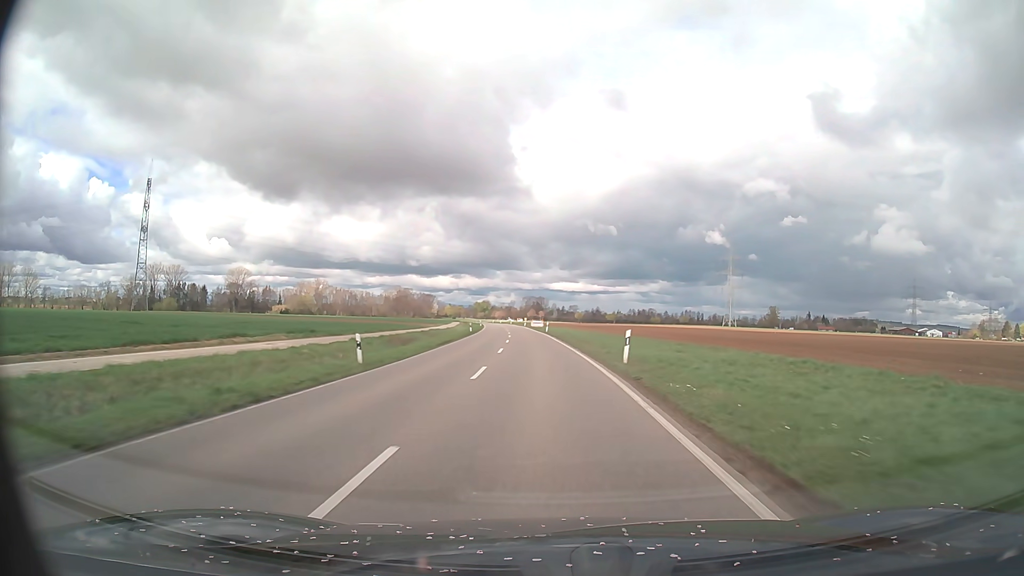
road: tertiary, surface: asphalt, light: Day
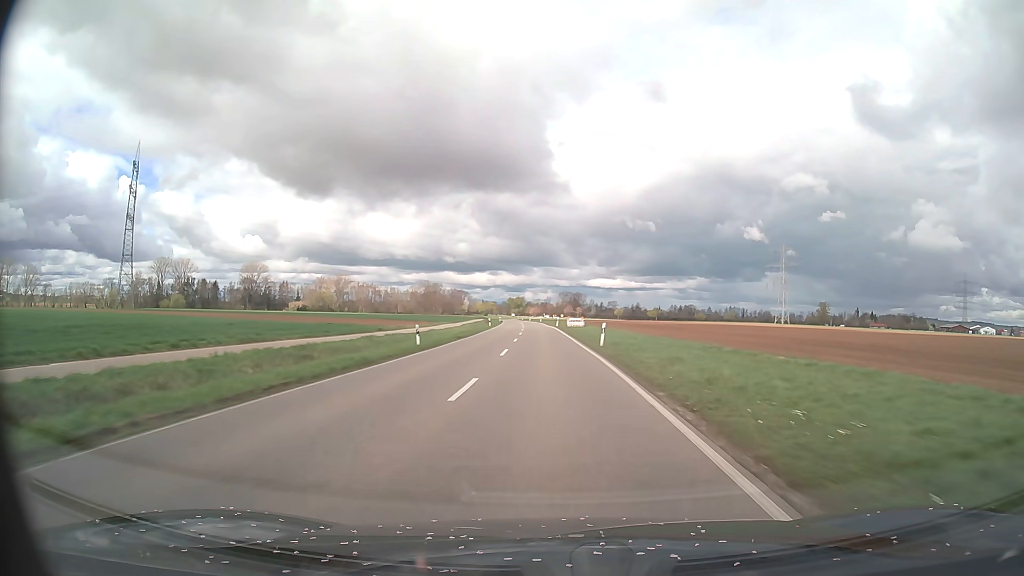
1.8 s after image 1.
(-1.1, +41.5) m; -3°
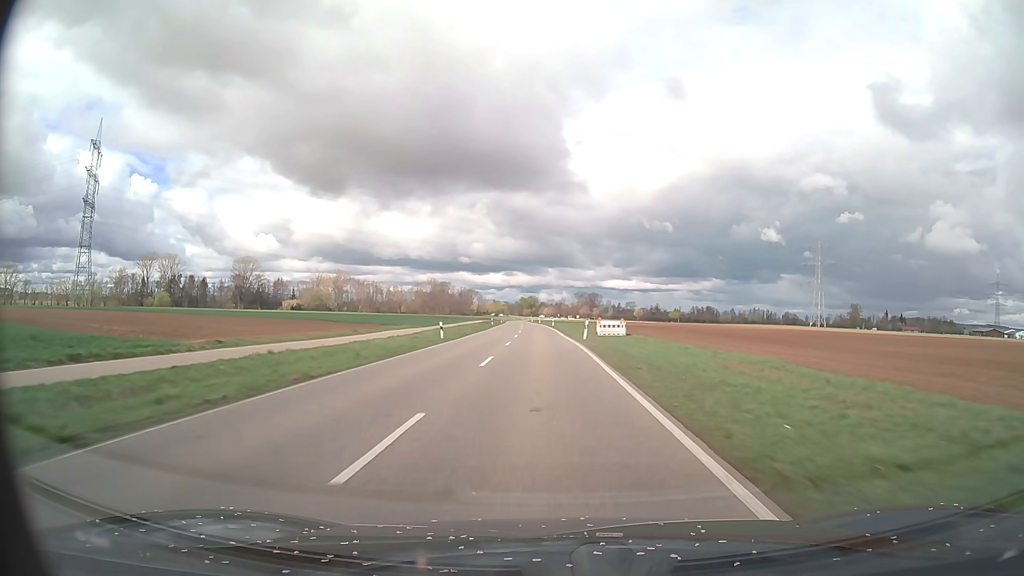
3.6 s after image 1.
(-0.6, +41.8) m; -1°
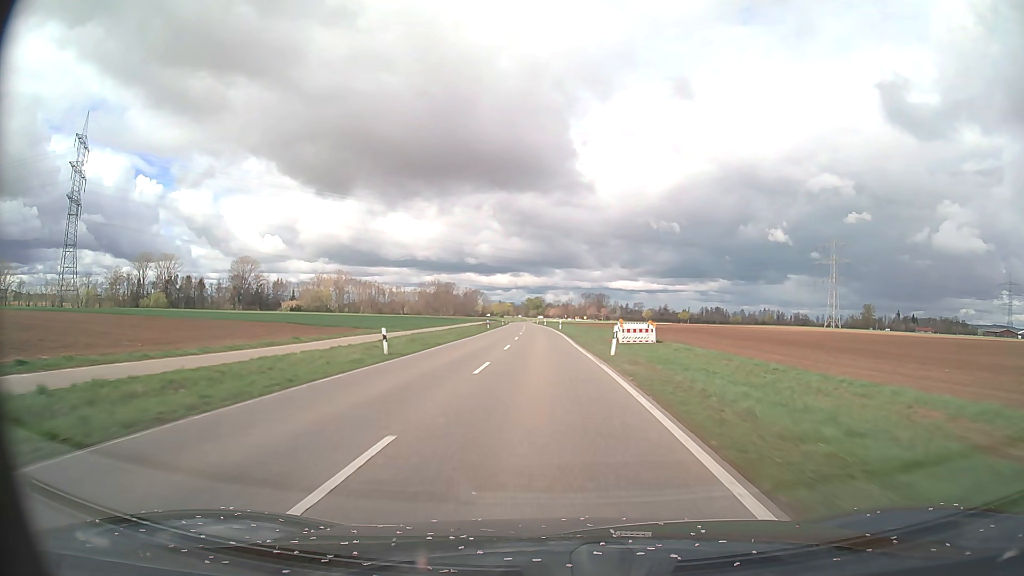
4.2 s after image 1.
(-0.1, +13.9) m; -1°
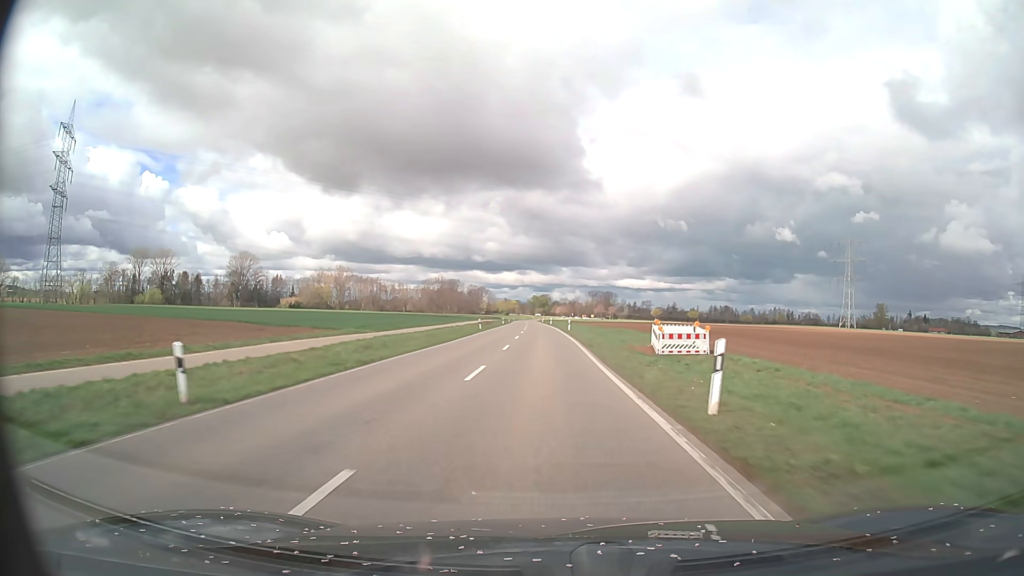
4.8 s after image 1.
(-0.1, +13.9) m; -1°
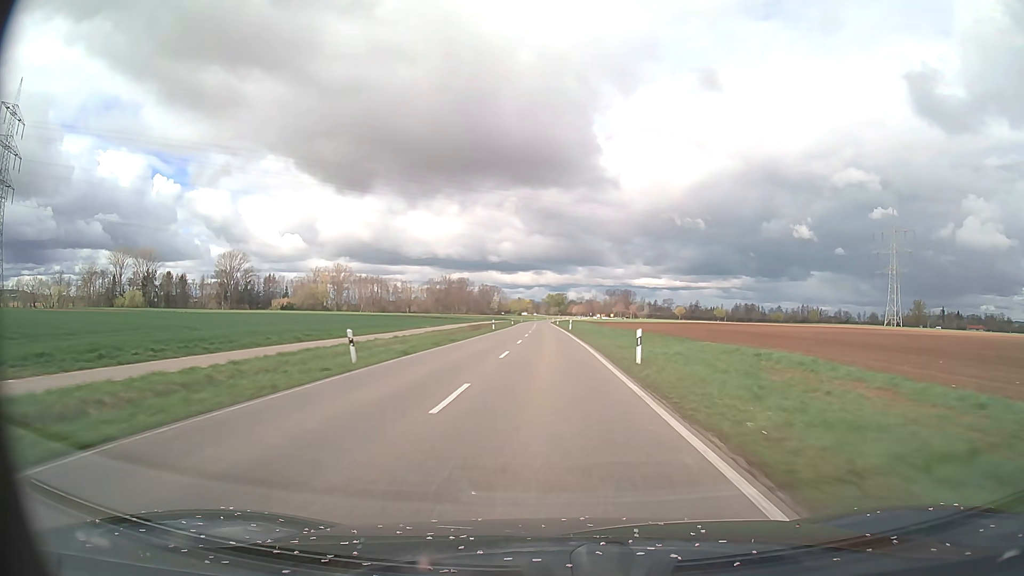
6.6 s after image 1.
(-0.5, +41.3) m; -1°
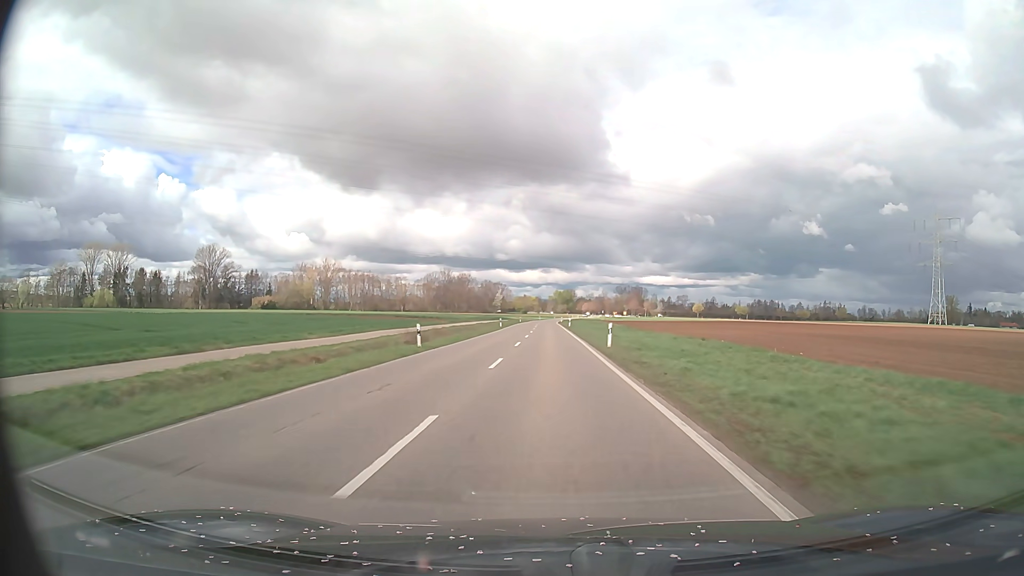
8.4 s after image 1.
(-0.3, +40.8) m; -1°
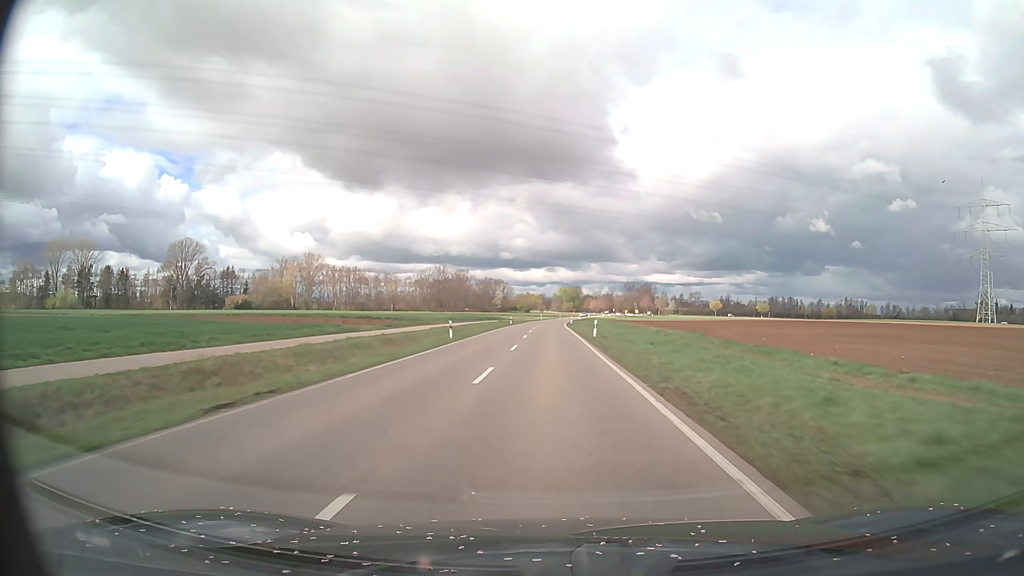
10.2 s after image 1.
(-0.2, +40.5) m; 0°
(0, +10) (0, +20) (0, +30) (0, +40) (0, +50) (0, +60) (0, +70) (0, +80) (0, +90) (0, +100) m
